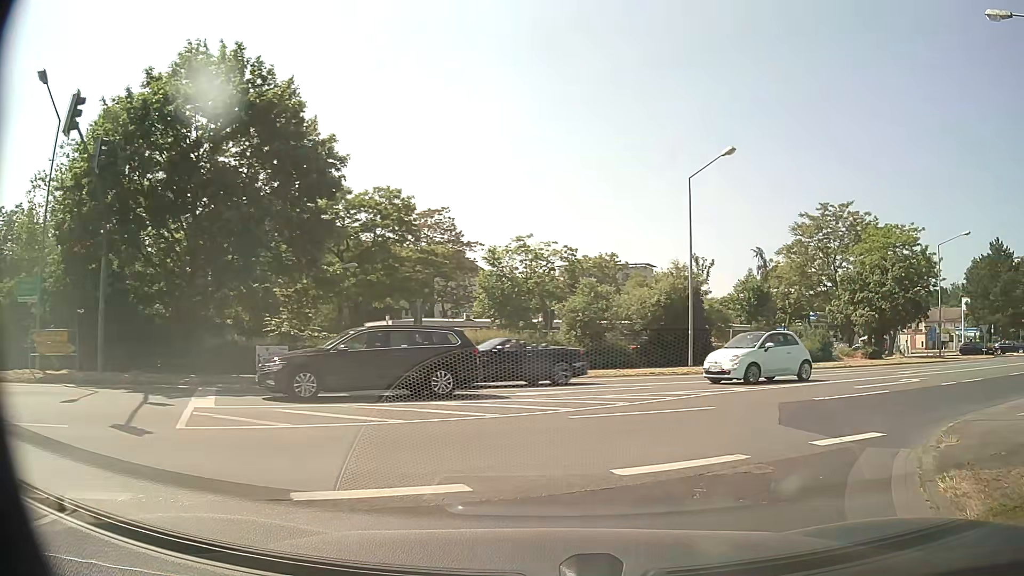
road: residential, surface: asphalt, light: Day
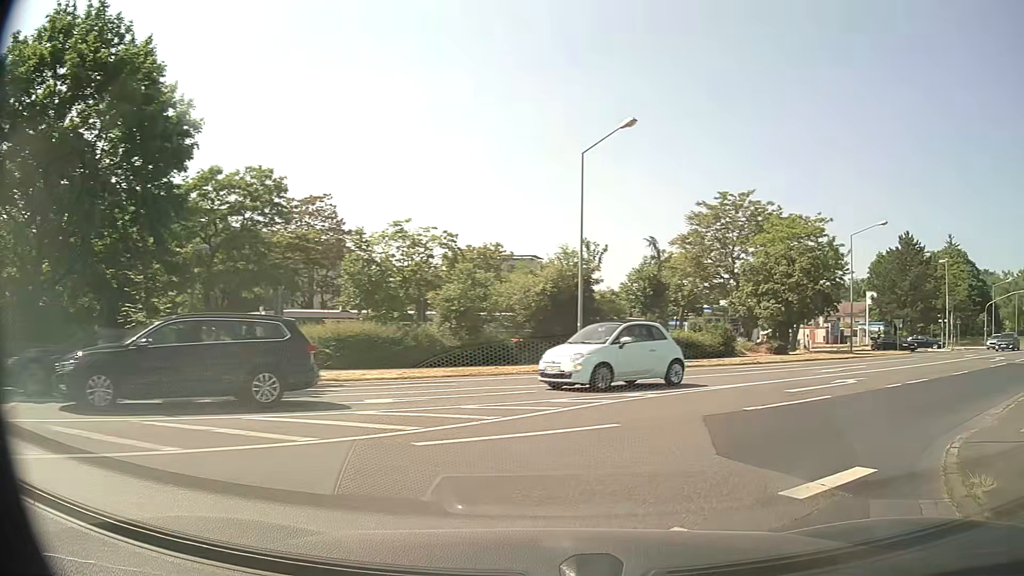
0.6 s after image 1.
(+0.3, +3.3) m; +11°
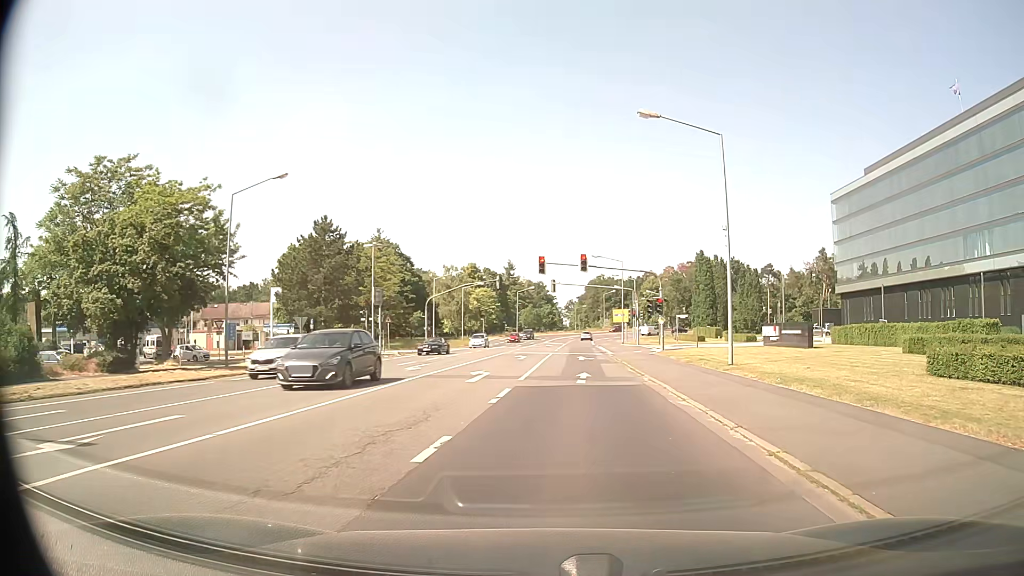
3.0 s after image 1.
(+7.6, +13.8) m; +50°
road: tertiary
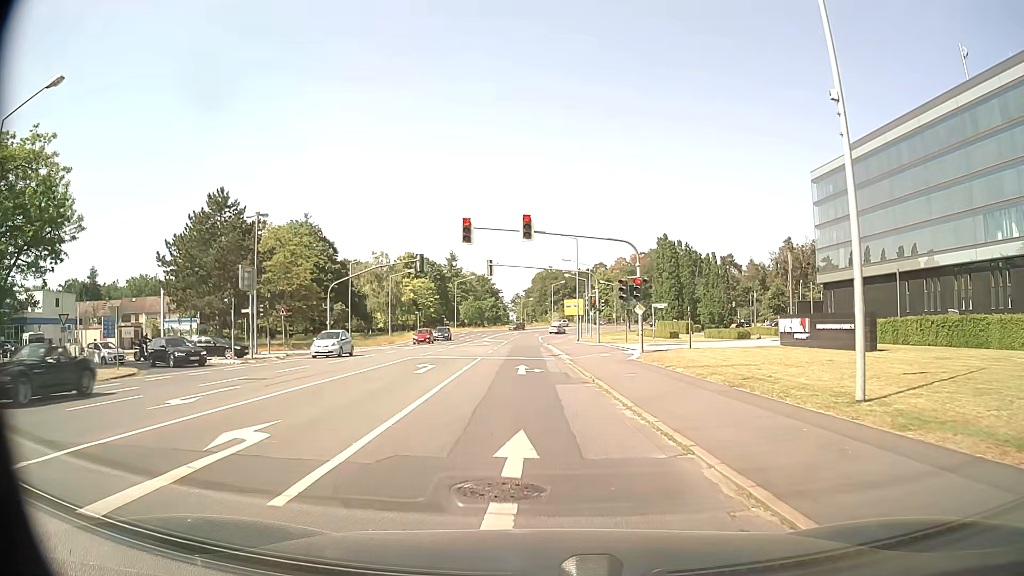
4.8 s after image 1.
(+0.8, +14.0) m; +4°
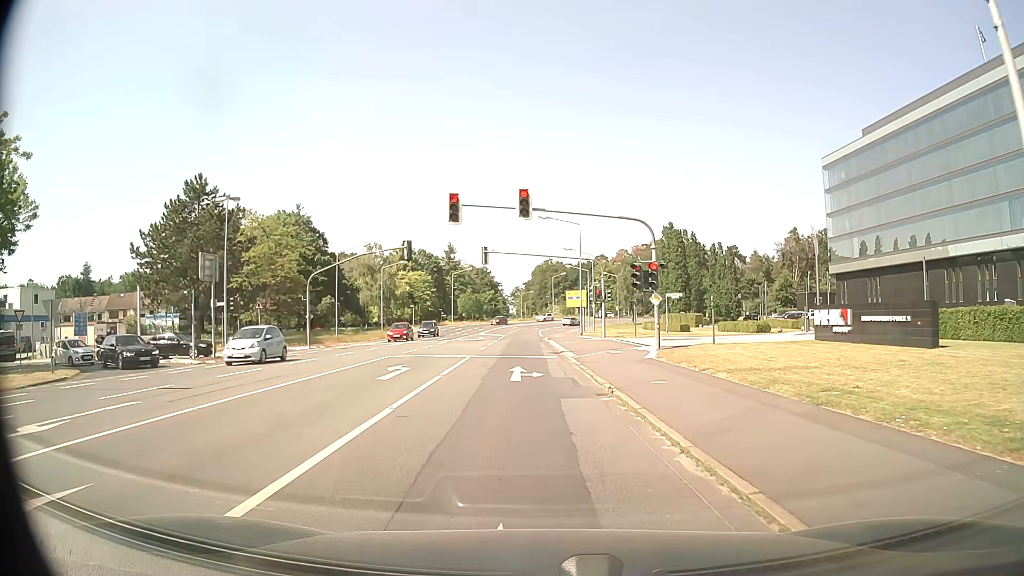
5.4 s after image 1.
(0.0, +4.5) m; +1°
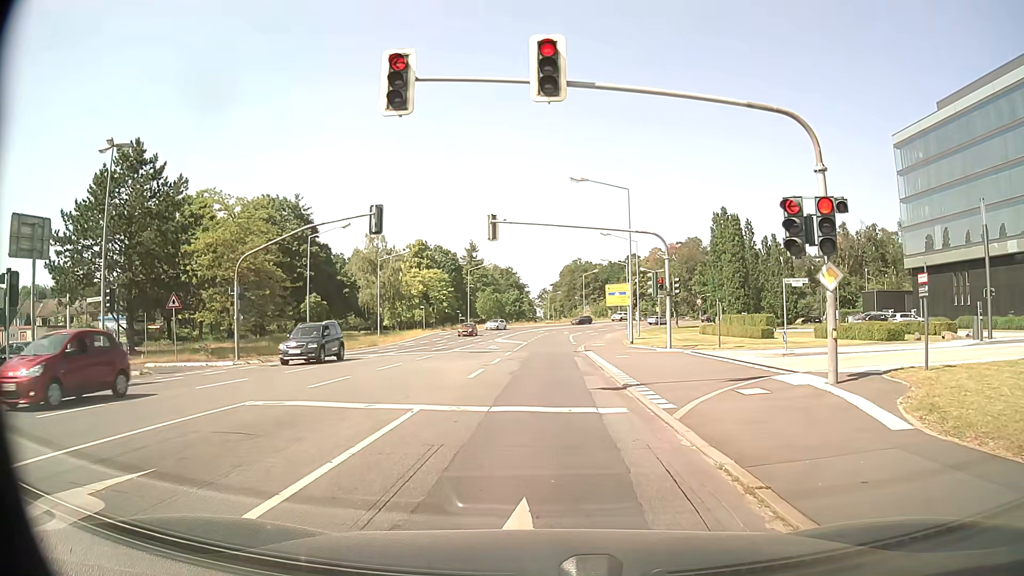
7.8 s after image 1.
(-0.4, +14.6) m; -2°
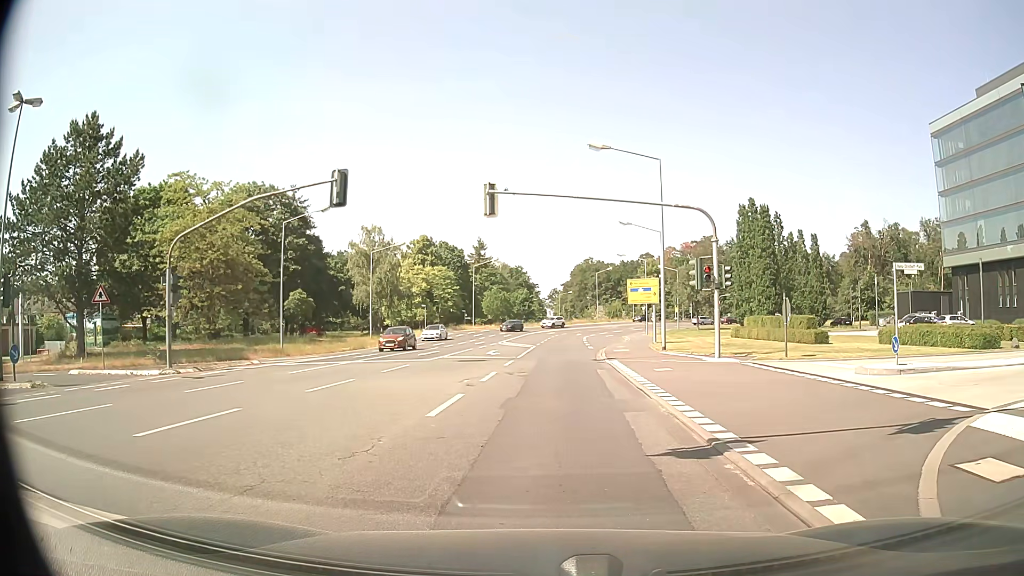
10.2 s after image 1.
(0.0, +6.7) m; -2°
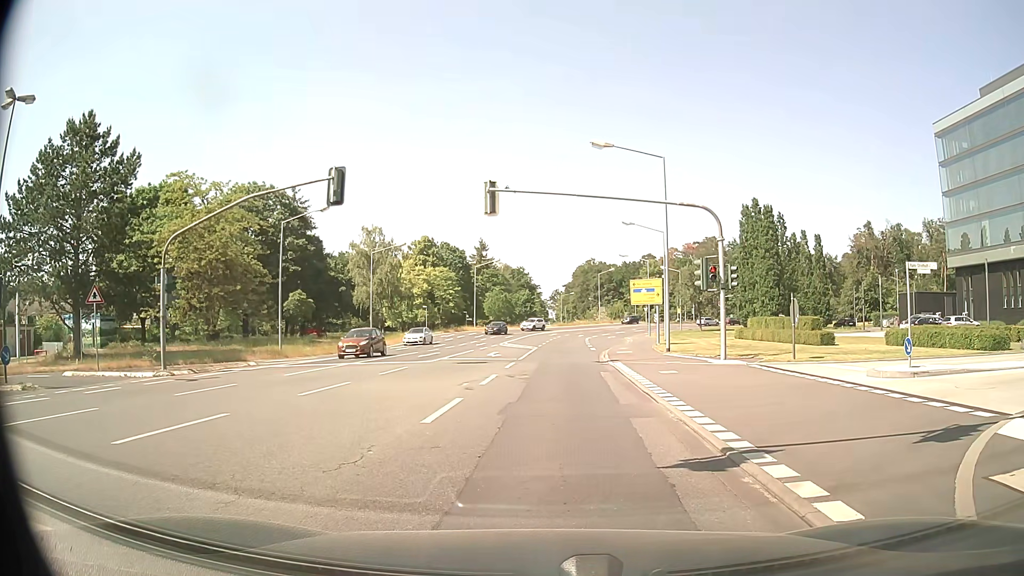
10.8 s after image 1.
(0.0, +0.5) m; 0°
(0, +10) (+1, +20) (+1, +30) (+2, +40) (+4, +50) (+6, +60) (+7, +70) (+8, +79) (+11, +89) (+16, +98) m
